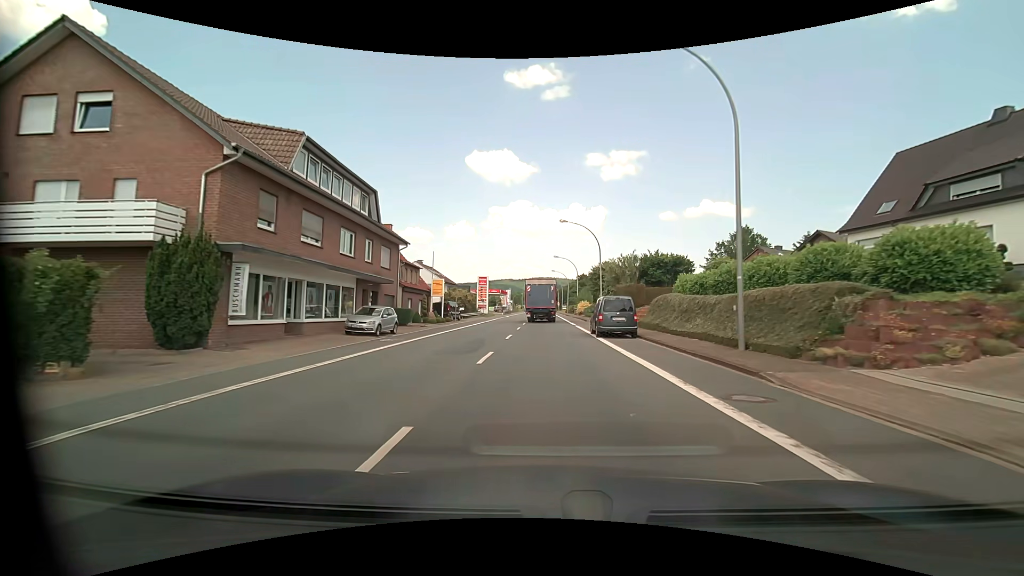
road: primary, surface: asphalt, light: Day
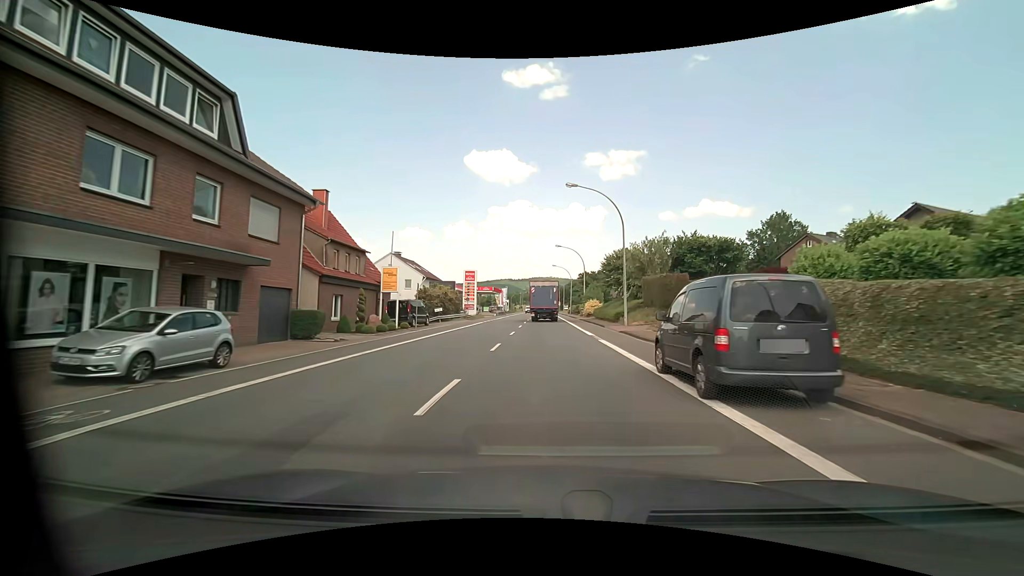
(0.0, +14.7) m; 0°
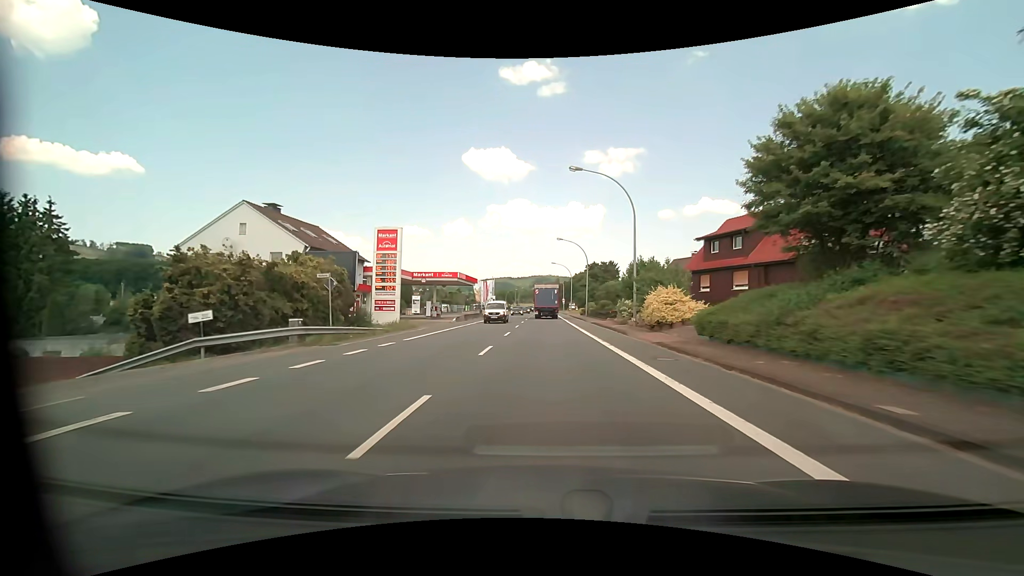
(0.0, +38.3) m; 0°
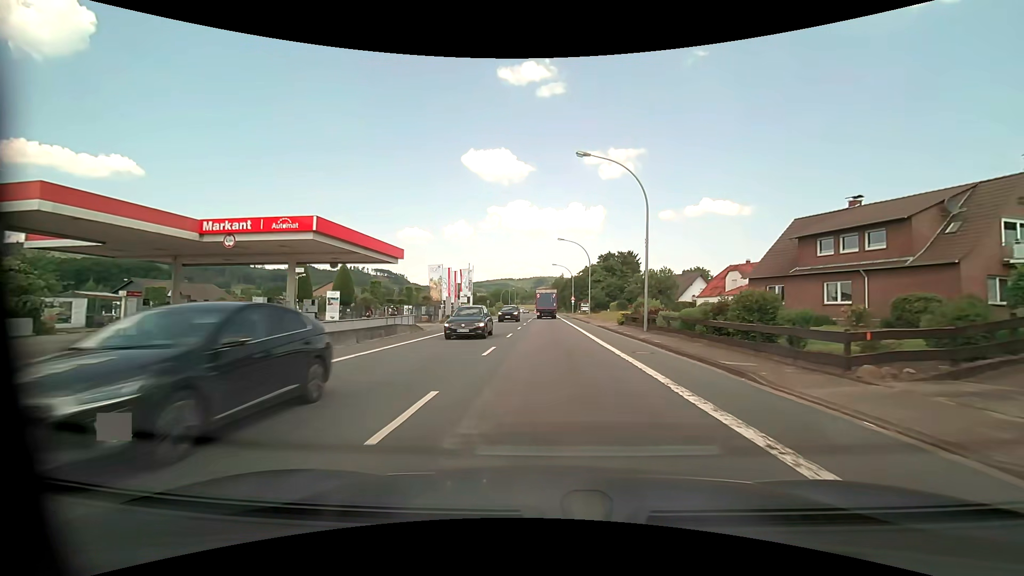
(-0.1, +36.0) m; 0°
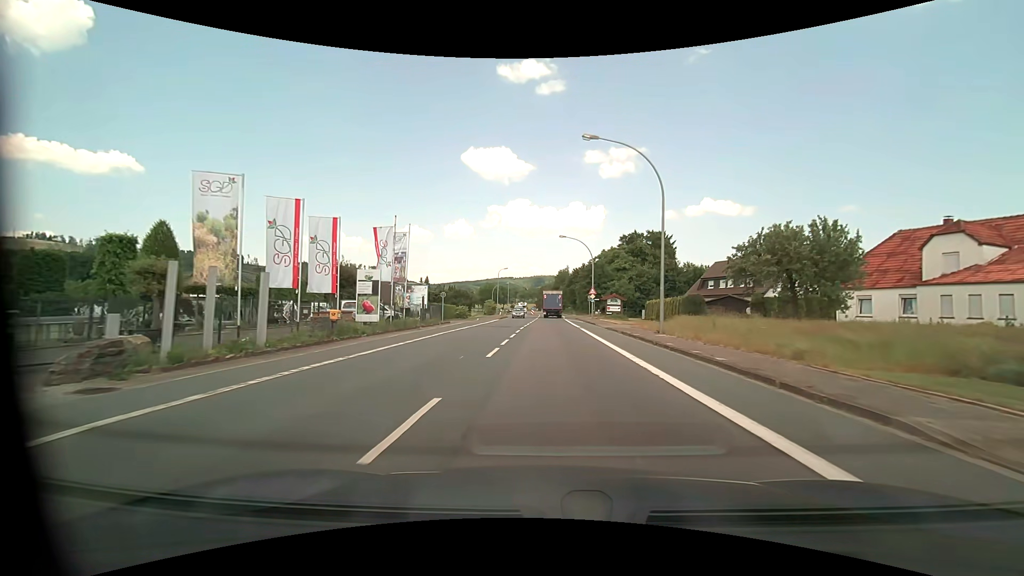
(-0.1, +37.3) m; 0°
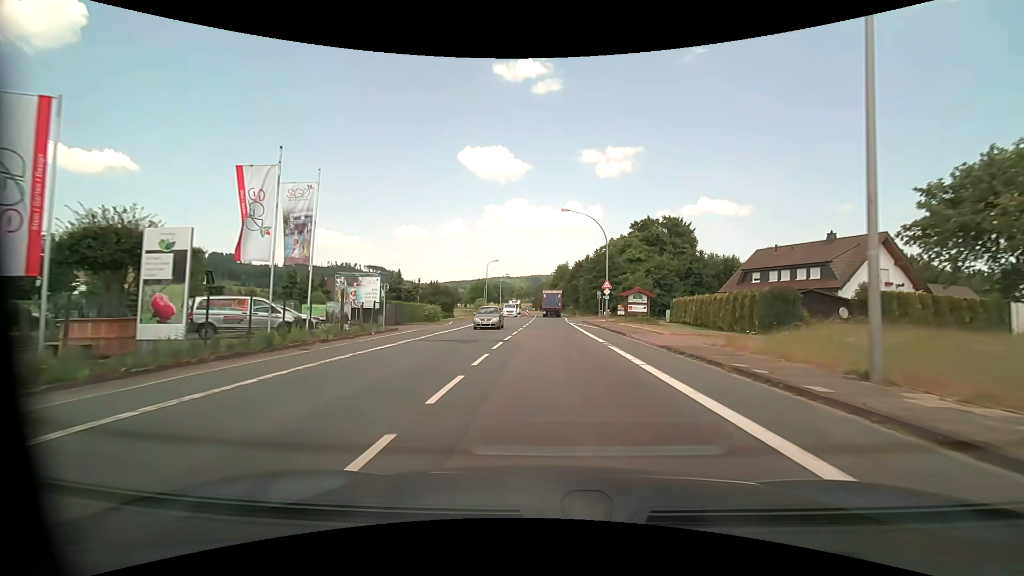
(+0.1, +15.7) m; 0°
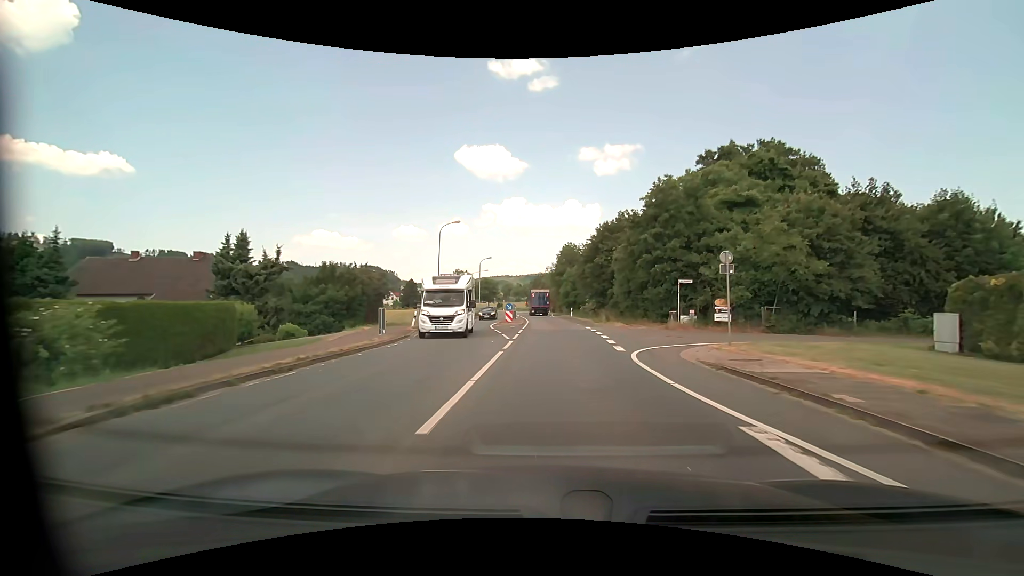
(0.0, +38.2) m; 0°
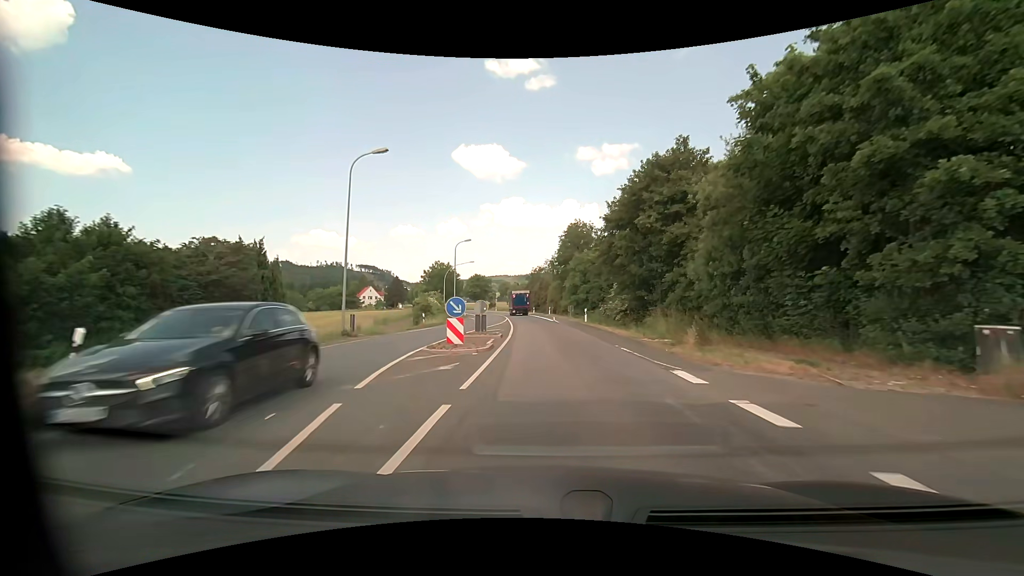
(0.0, +21.5) m; 0°
(0, +10) (0, +20) (0, +30) (0, +40) (-1, +50) (-1, +60) (-3, +70) (-4, +80) (-6, +90) (-8, +99) m
